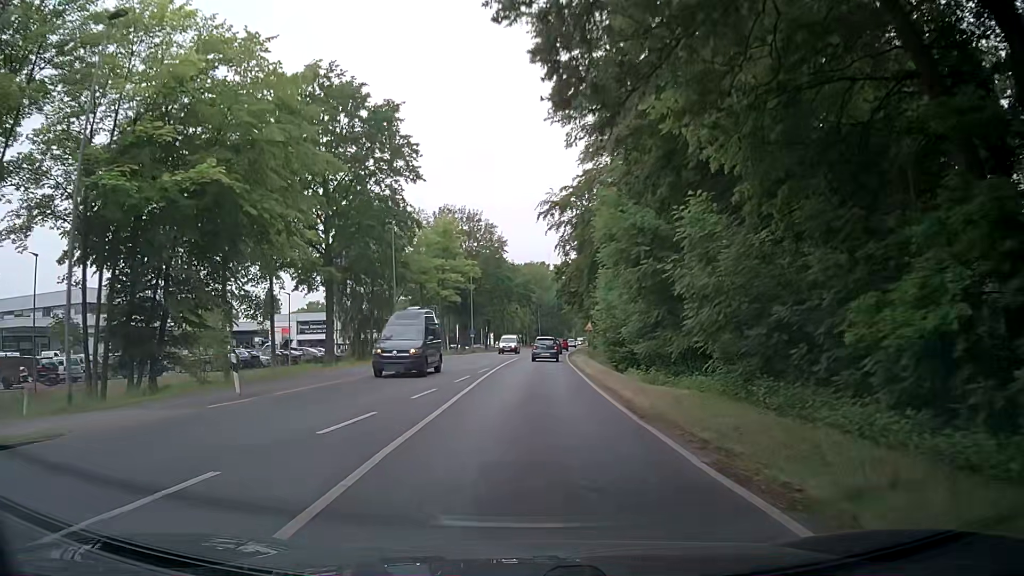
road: secondary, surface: asphalt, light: Day
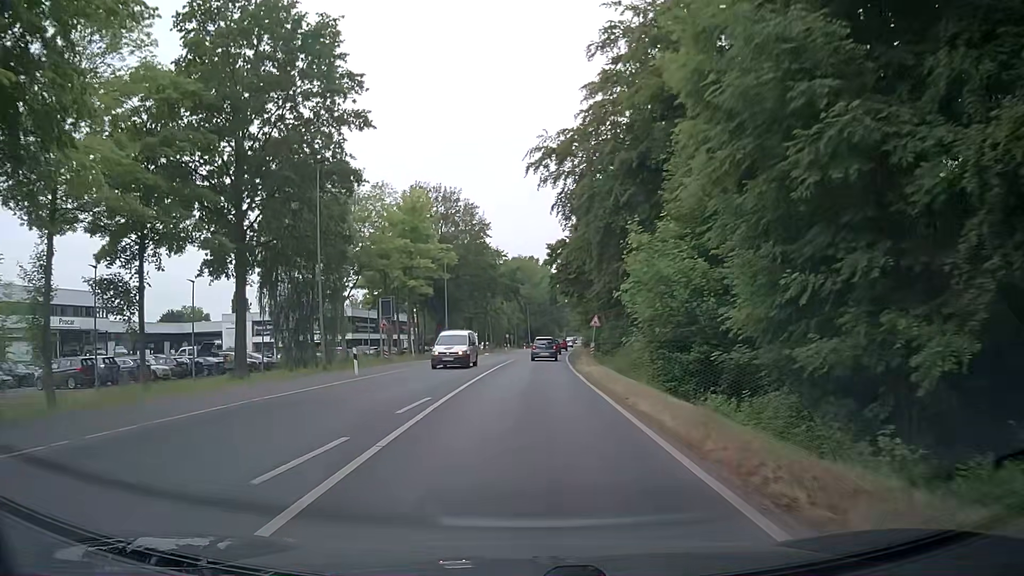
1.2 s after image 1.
(0.0, +15.4) m; 0°
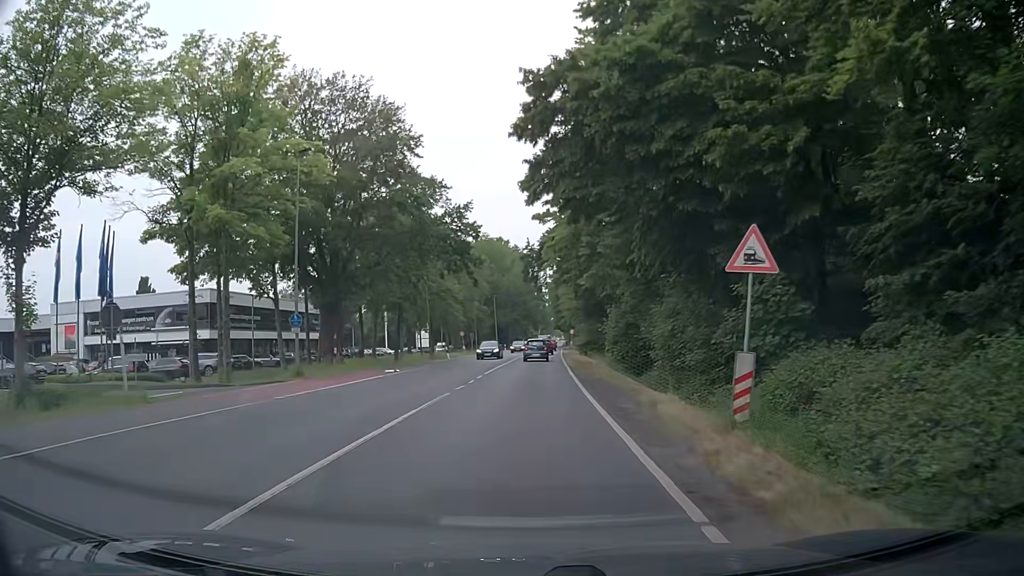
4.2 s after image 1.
(+0.9, +37.9) m; +3°
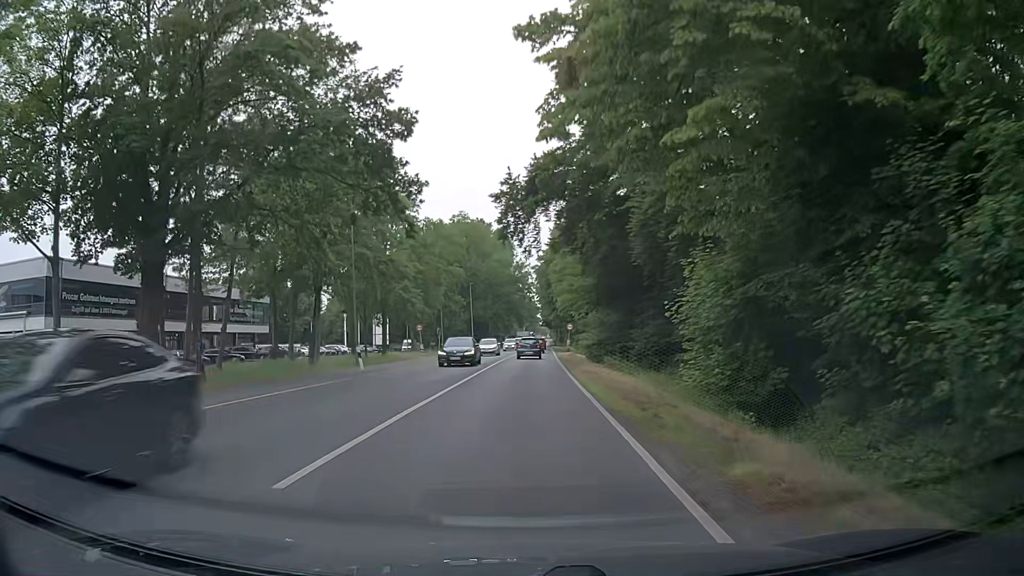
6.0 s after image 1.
(+0.1, +22.4) m; +1°
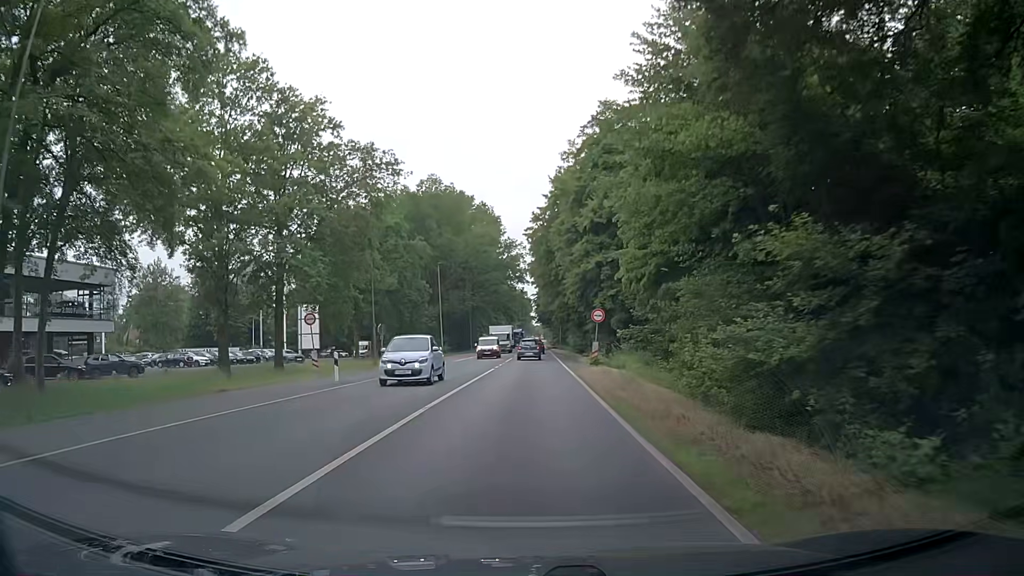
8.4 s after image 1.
(+0.2, +29.6) m; +1°
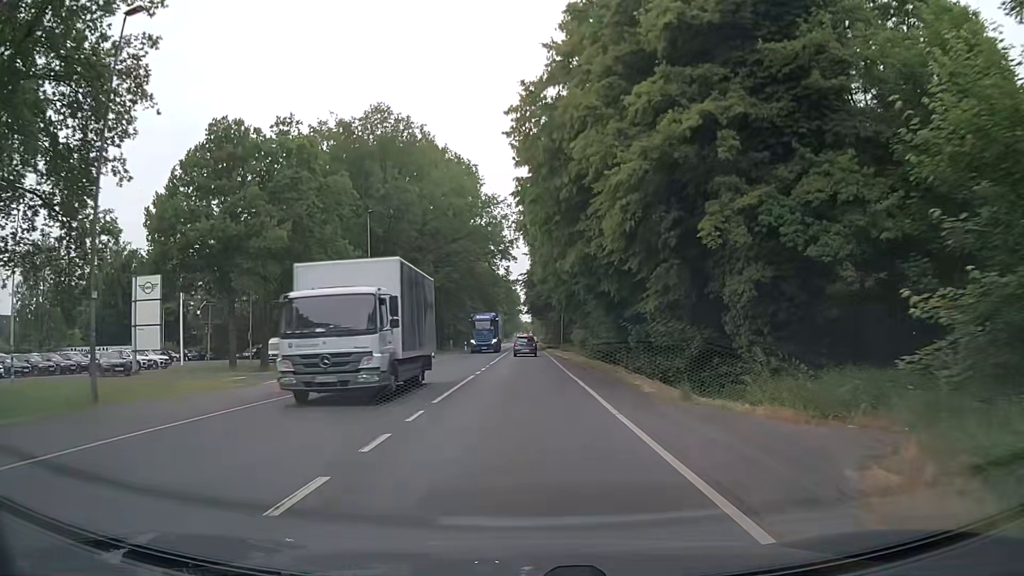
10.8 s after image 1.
(+0.3, +29.4) m; +1°
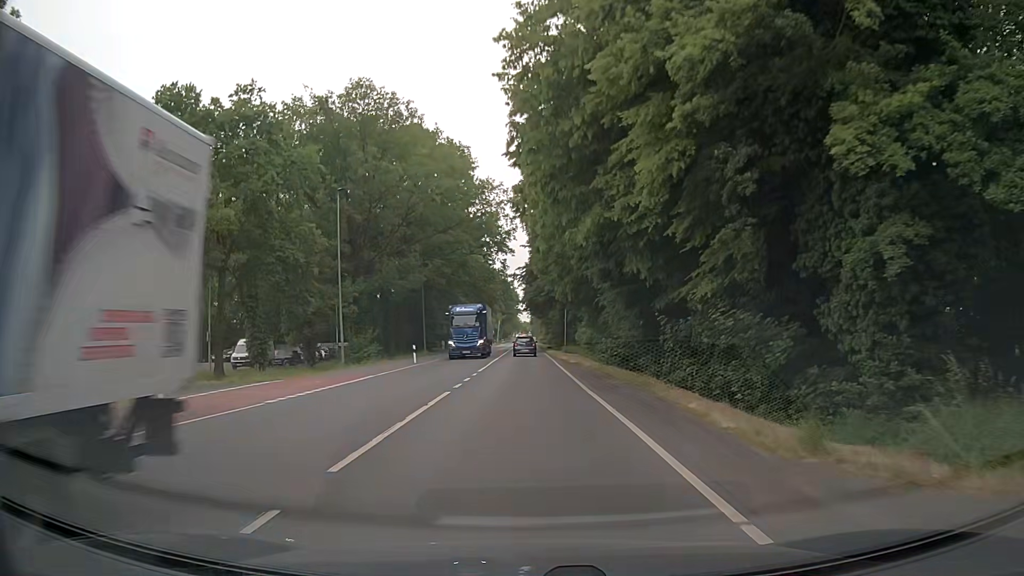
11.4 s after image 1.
(0.0, +7.3) m; +1°
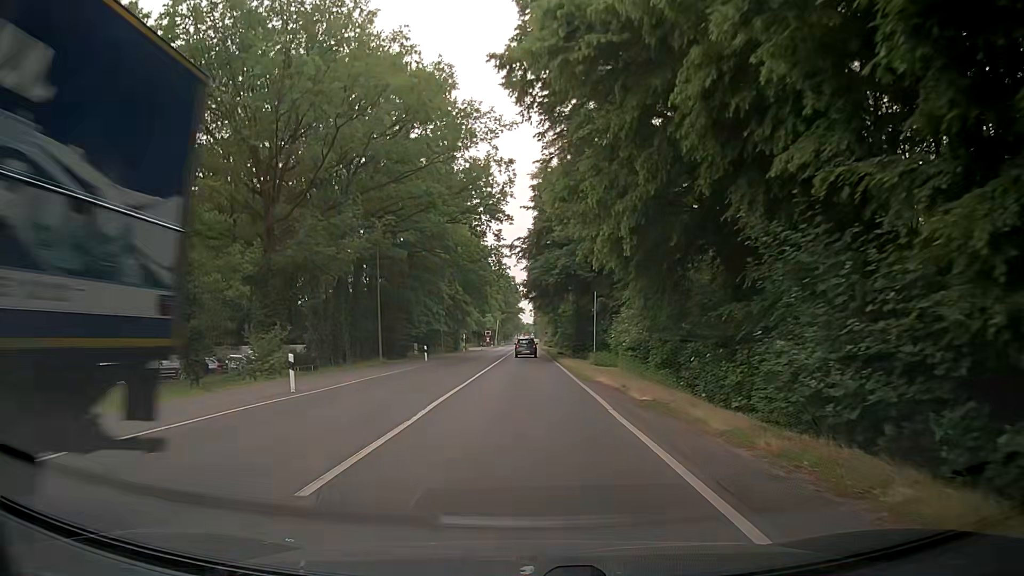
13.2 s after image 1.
(-0.3, +21.9) m; -1°
(0, +10) (0, +20) (0, +30) (0, +40) (0, +50) (0, +60) (0, +70) (0, +80) (0, +90) (0, +100) m
